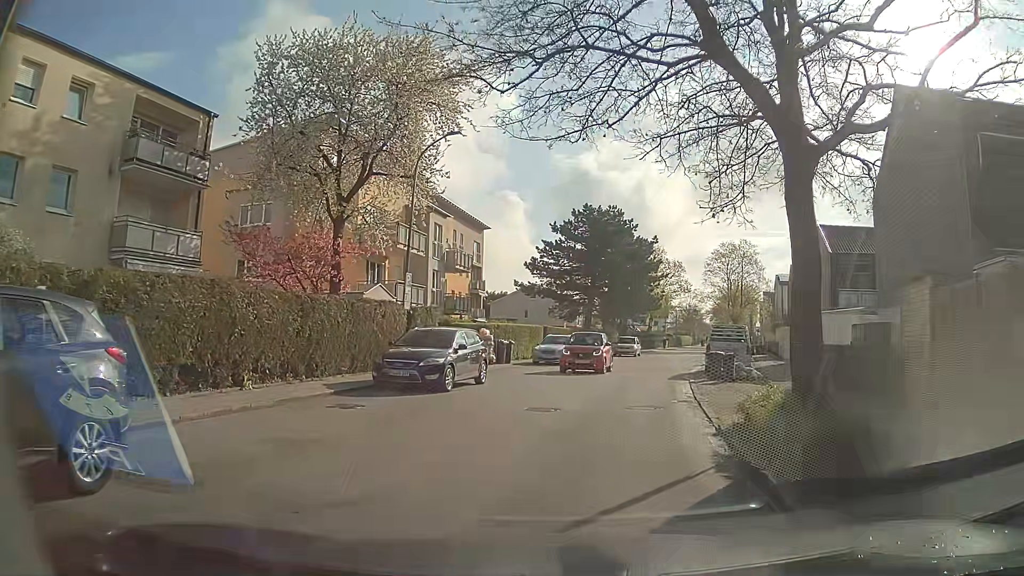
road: residential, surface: asphalt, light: Day
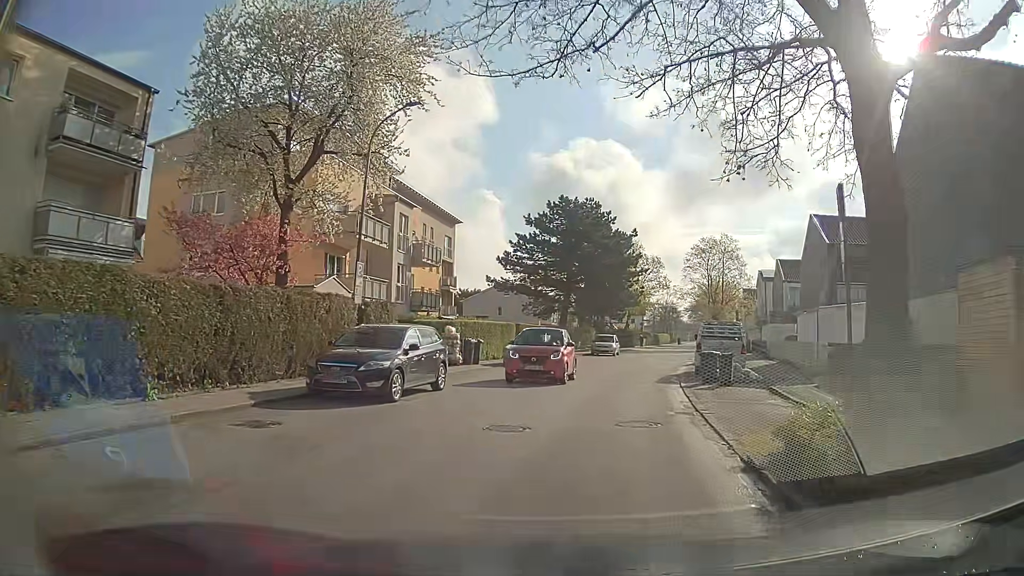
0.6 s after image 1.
(+0.1, +2.9) m; +2°
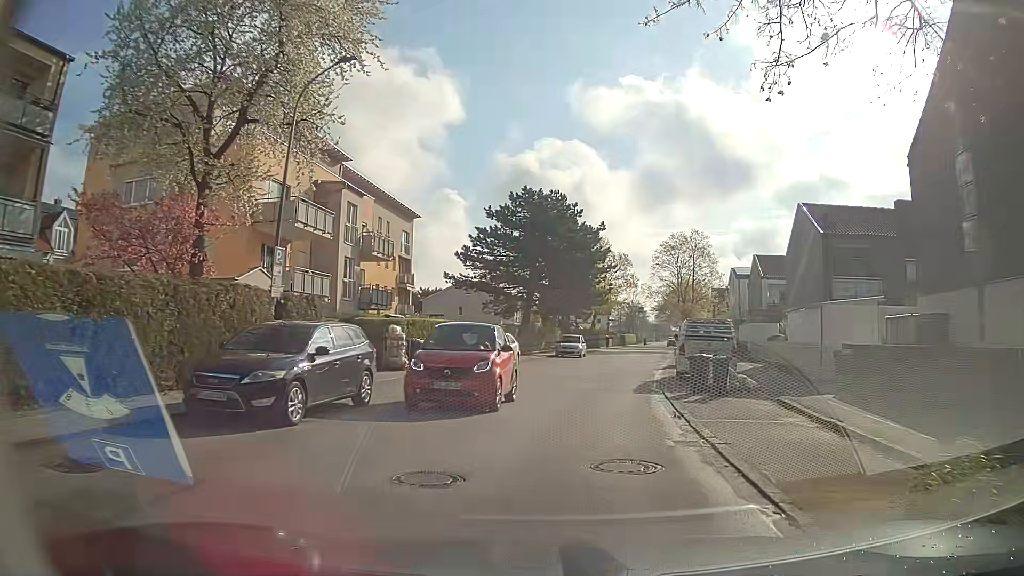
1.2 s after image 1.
(+0.1, +3.6) m; +3°
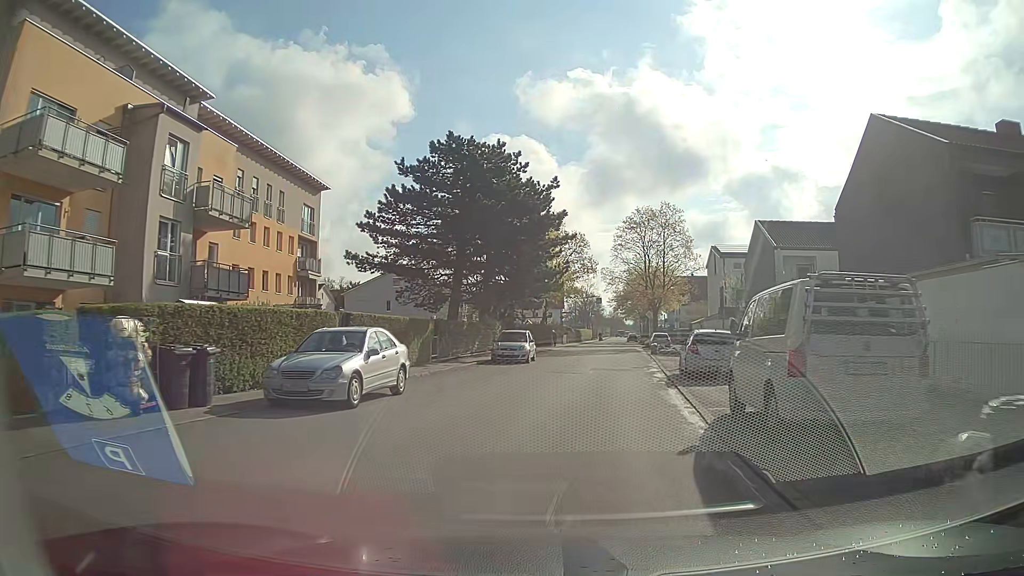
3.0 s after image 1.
(+0.6, +13.8) m; +4°
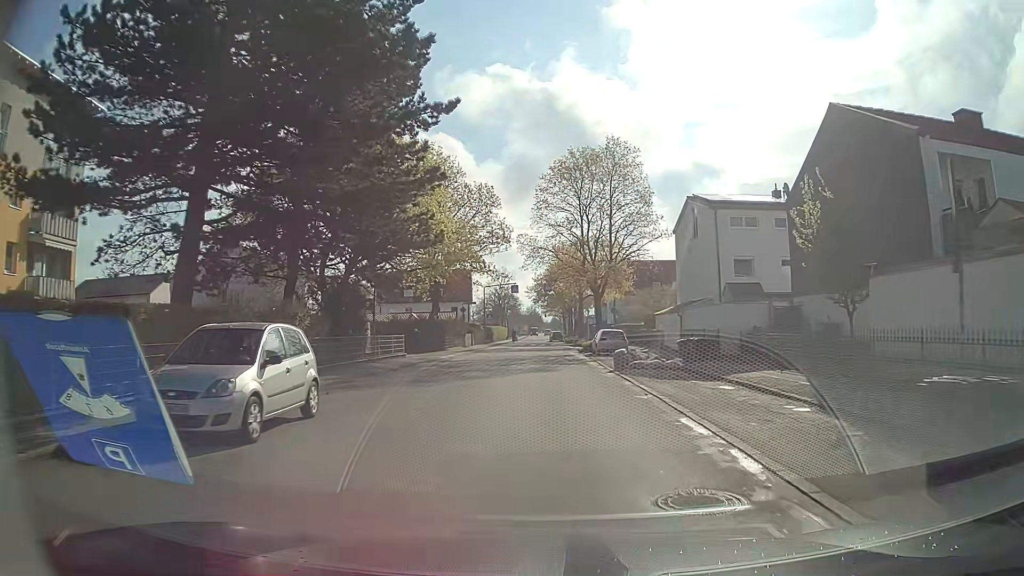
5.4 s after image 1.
(+1.5, +22.3) m; +7°
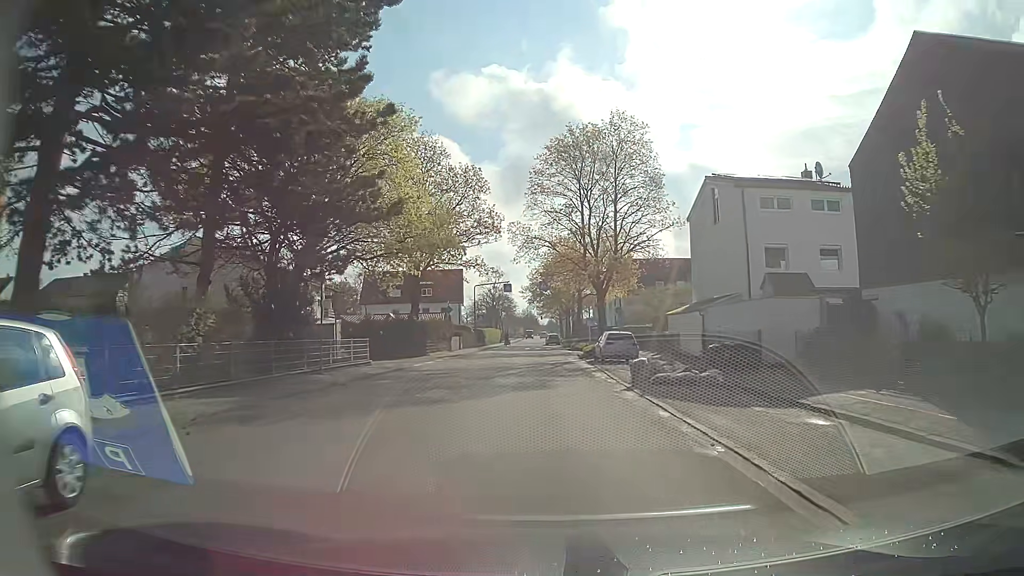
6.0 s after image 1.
(0.0, +6.0) m; -1°
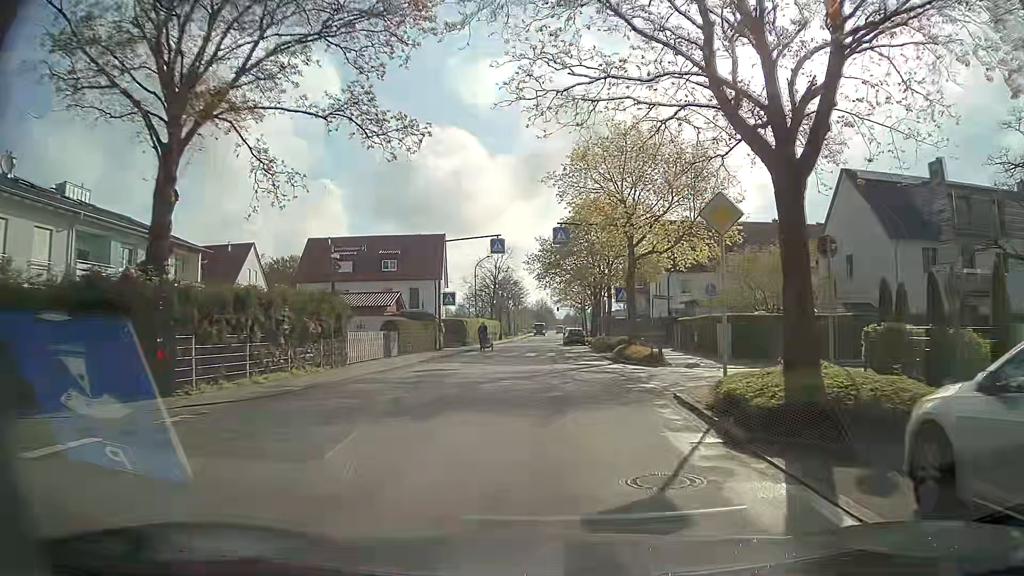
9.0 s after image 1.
(+0.3, +29.9) m; 0°
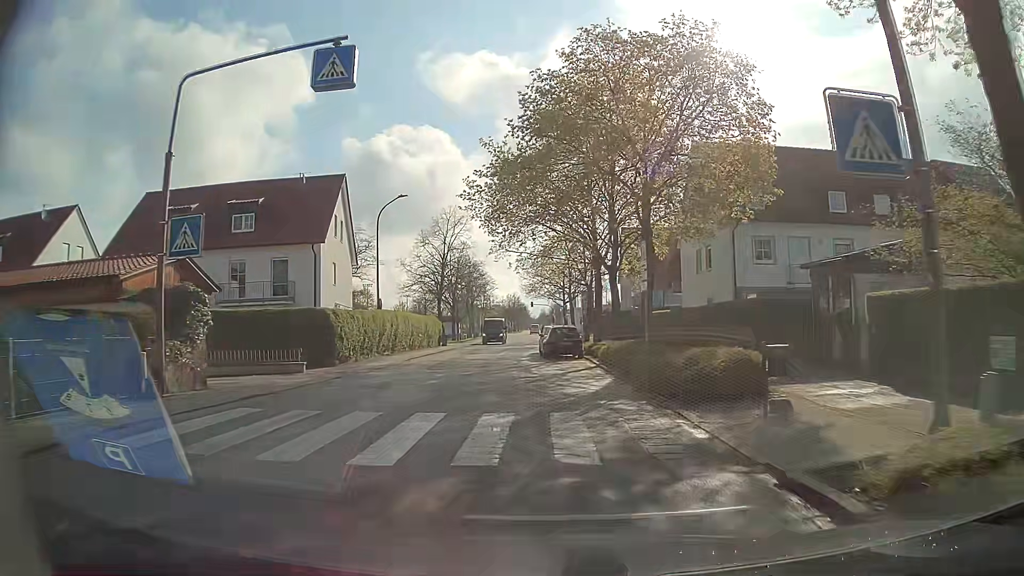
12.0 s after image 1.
(+0.2, +27.4) m; +2°
(0, +10) (-1, +20) (-2, +30) (-3, +40) (-3, +50) (-2, +60) (-2, +70) (-2, +80) (-2, +90) (-2, +100) m
